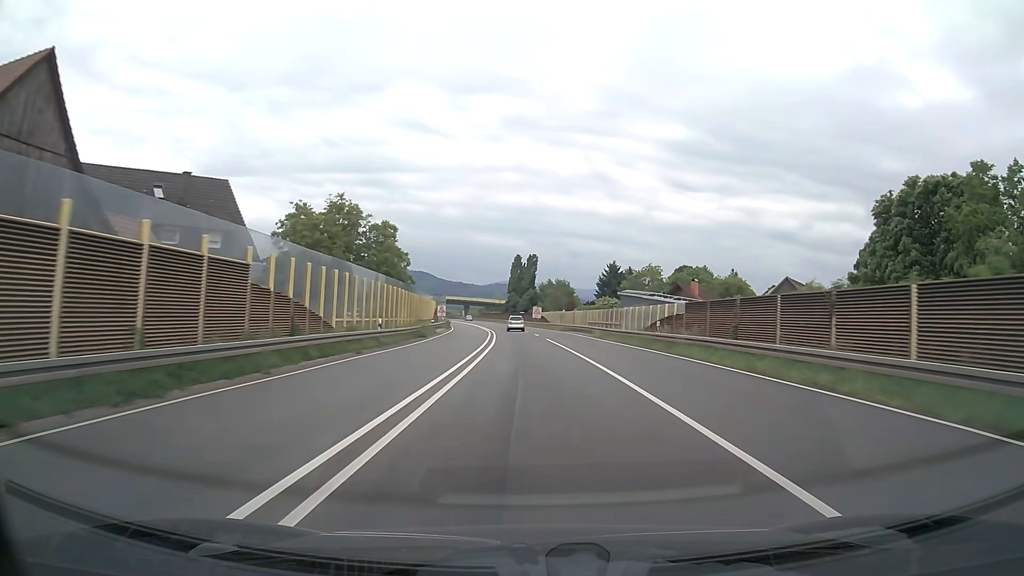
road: trunk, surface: asphalt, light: Day
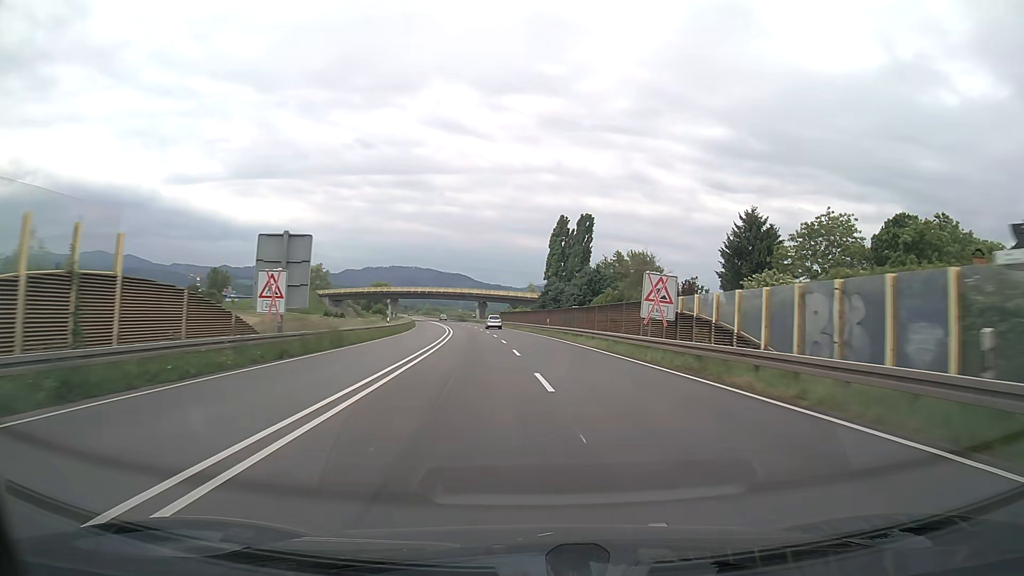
(-2.2, +77.3) m; -3°
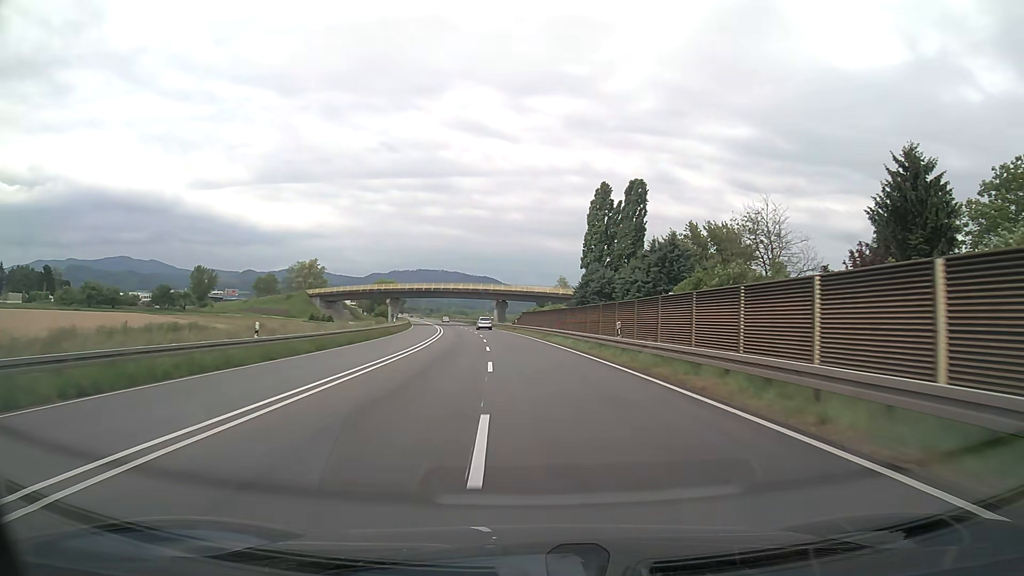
(-0.6, +30.9) m; -2°
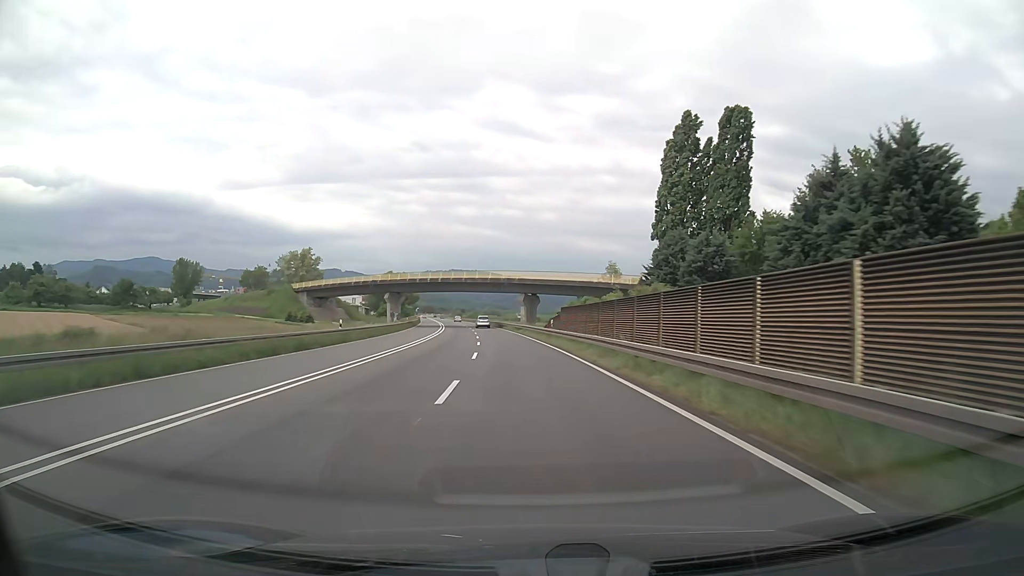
(-0.7, +30.9) m; -3°
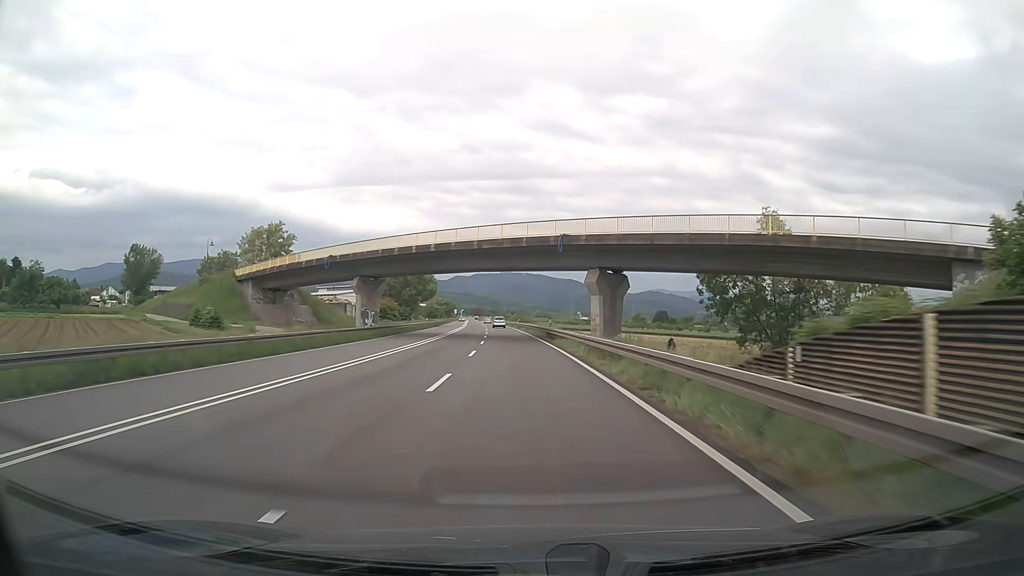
(-1.9, +46.3) m; -4°
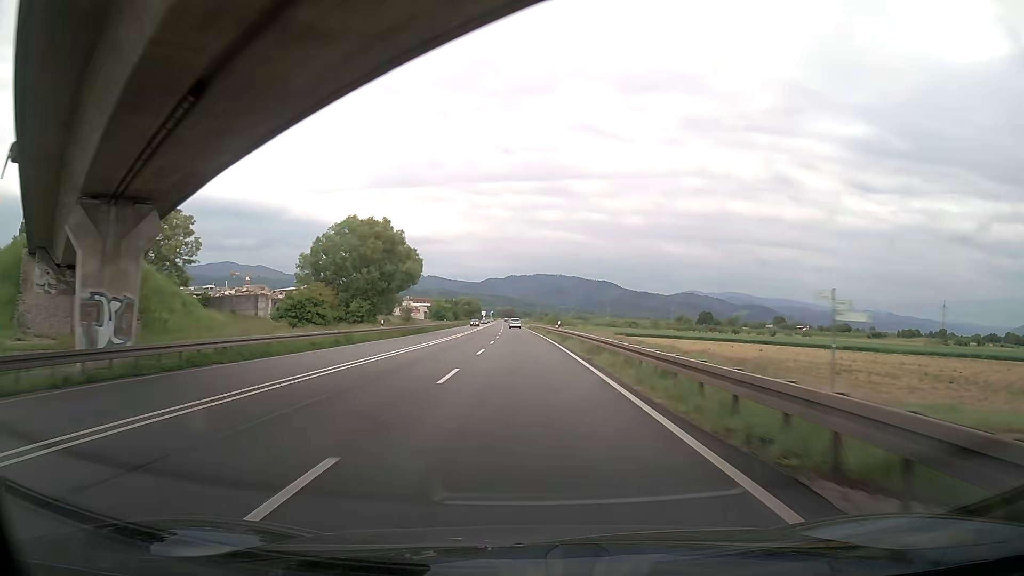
(-1.2, +46.4) m; -3°
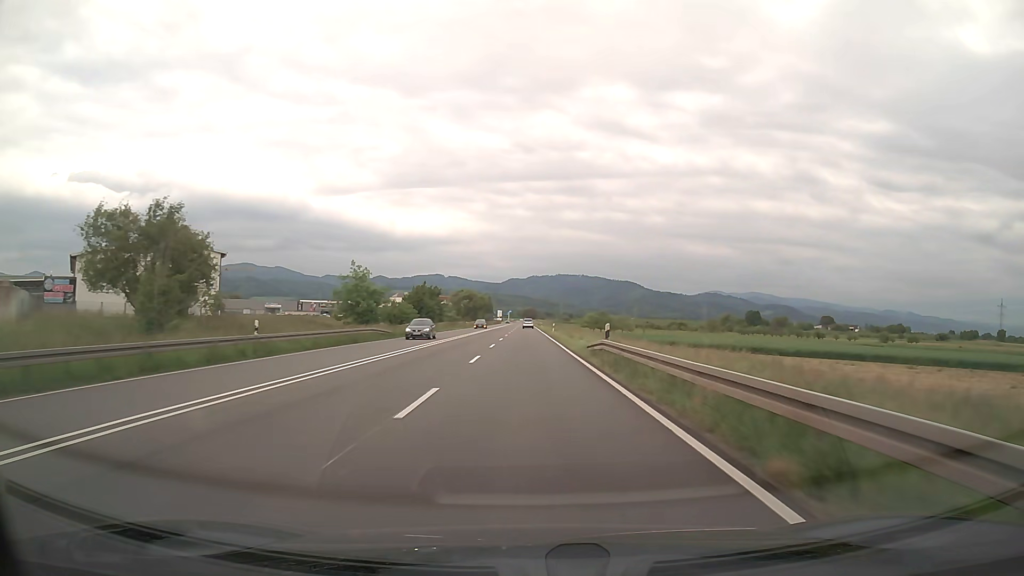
(-1.3, +77.6) m; -2°
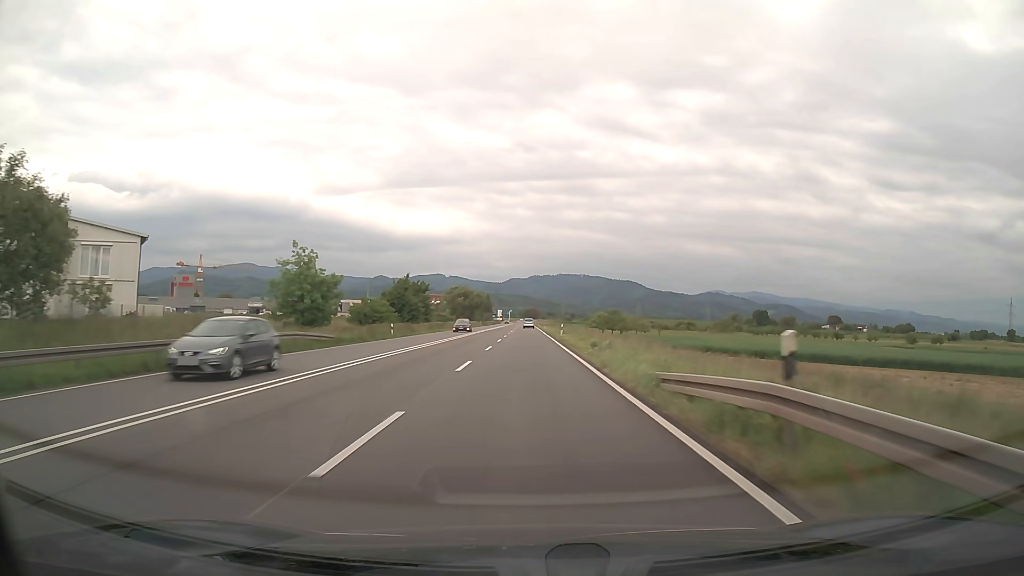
(0.0, +15.5) m; 0°
(0, +10) (0, +20) (0, +30) (0, +40) (0, +50) (0, +60) (0, +70) (0, +80) (0, +90) (0, +100) m
